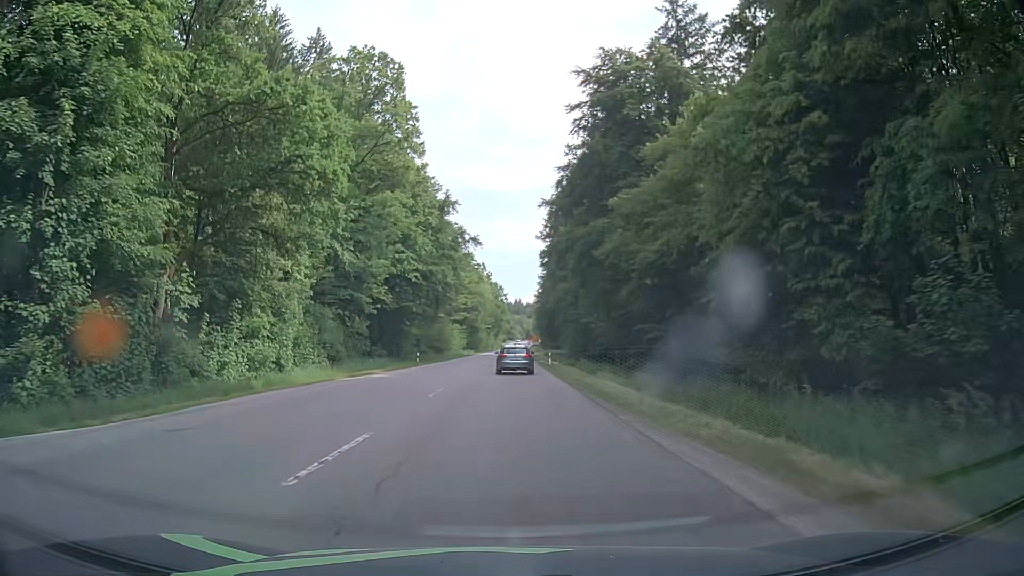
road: secondary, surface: asphalt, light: Day
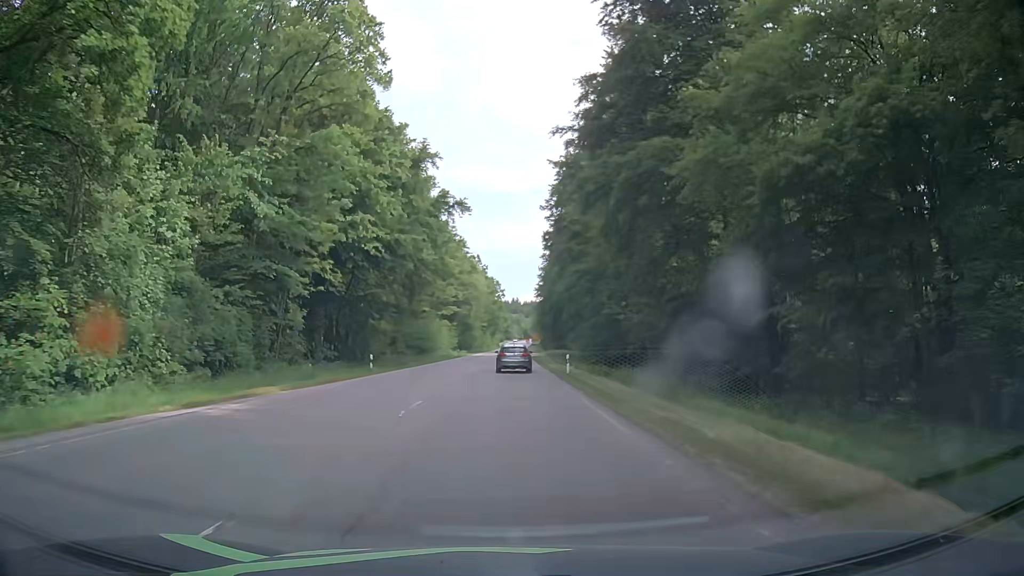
(0.0, +17.6) m; 0°
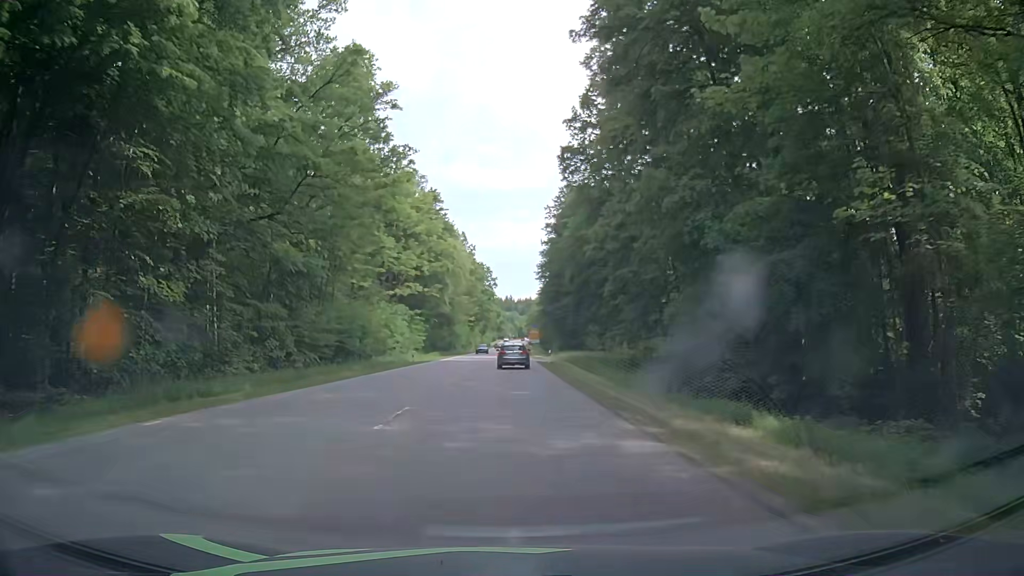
(+0.4, +38.3) m; +1°
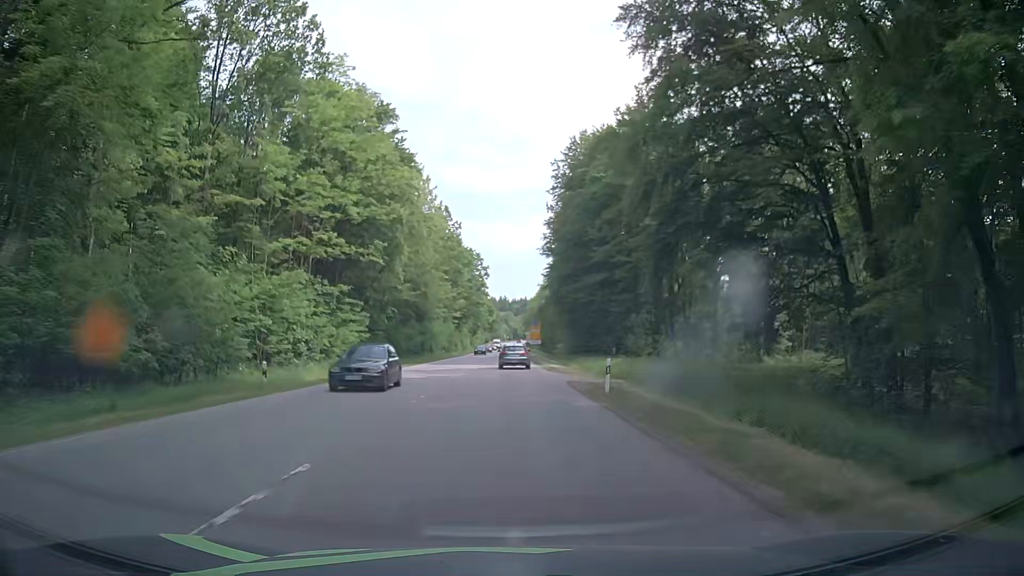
(+0.1, +31.3) m; 0°
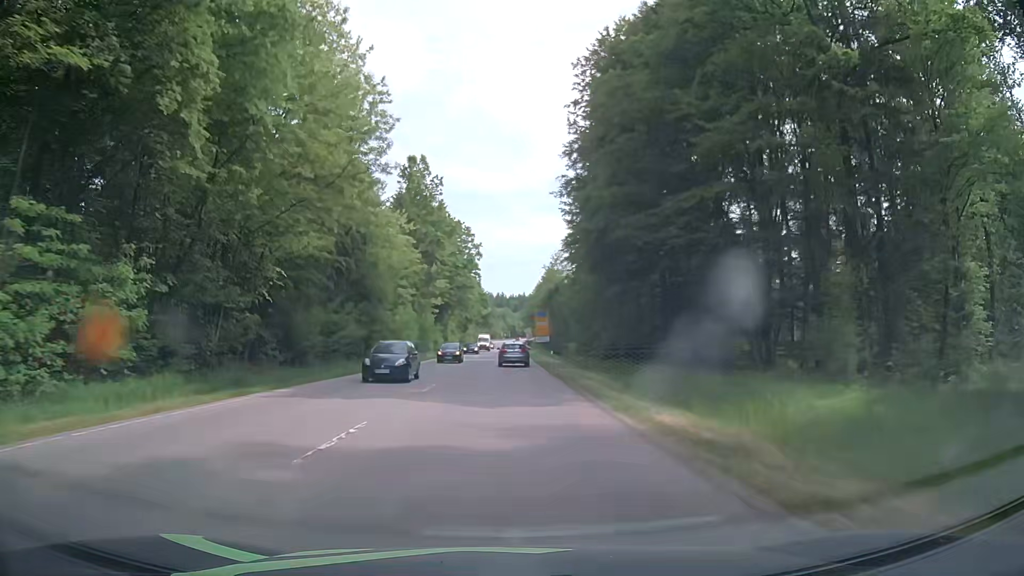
(+0.1, +32.9) m; 0°
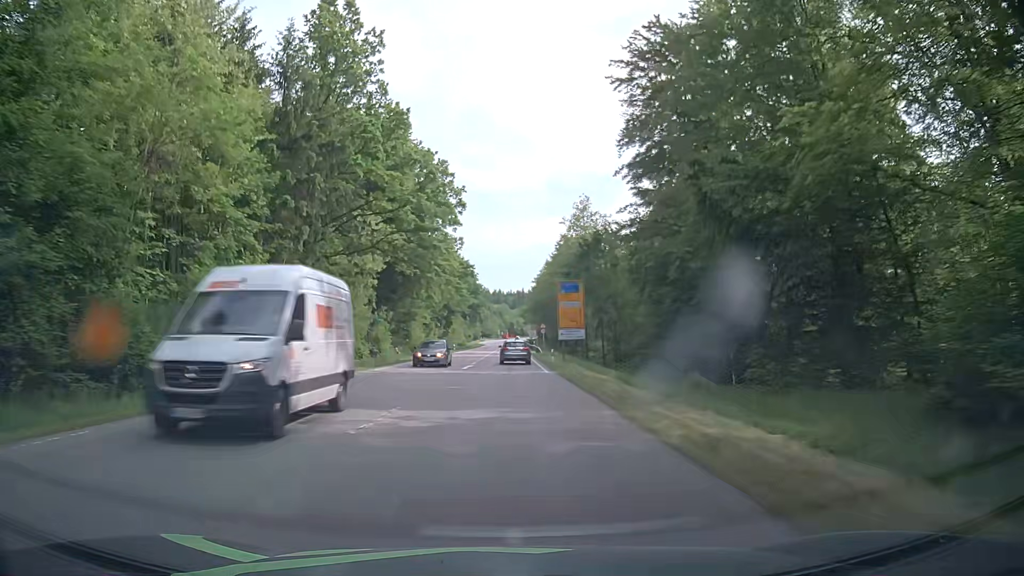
(+0.1, +45.5) m; +1°
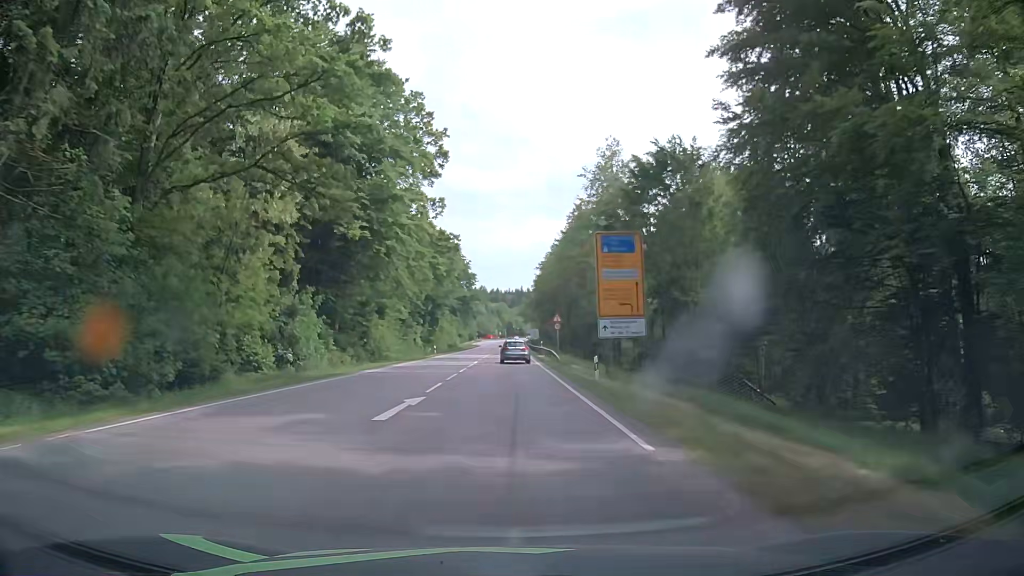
(-0.2, +22.4) m; 0°
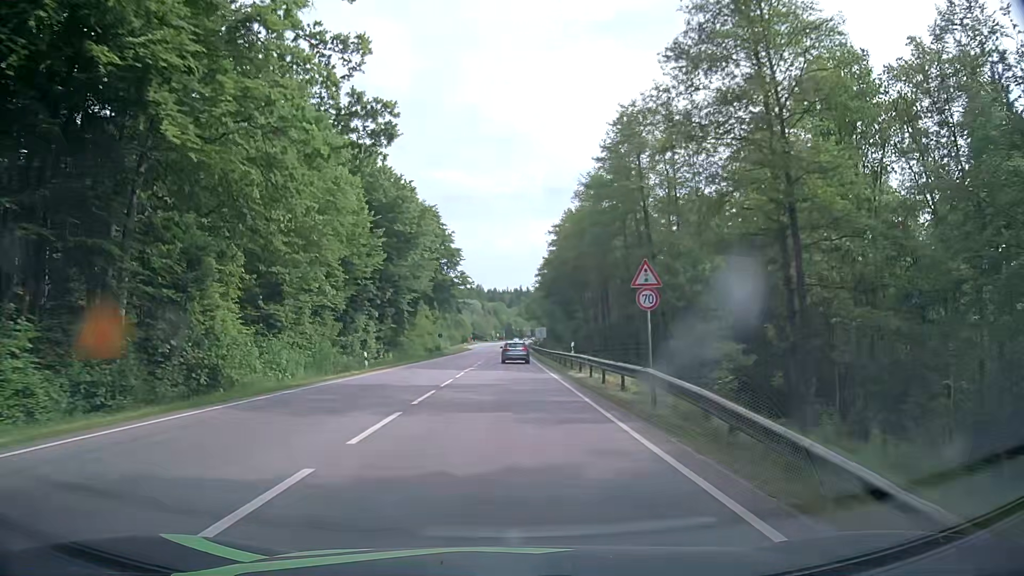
(-0.2, +32.9) m; 0°
(0, +10) (0, +20) (0, +30) (0, +40) (0, +50) (0, +60) (0, +70) (0, +80) (0, +90) (0, +100) m
